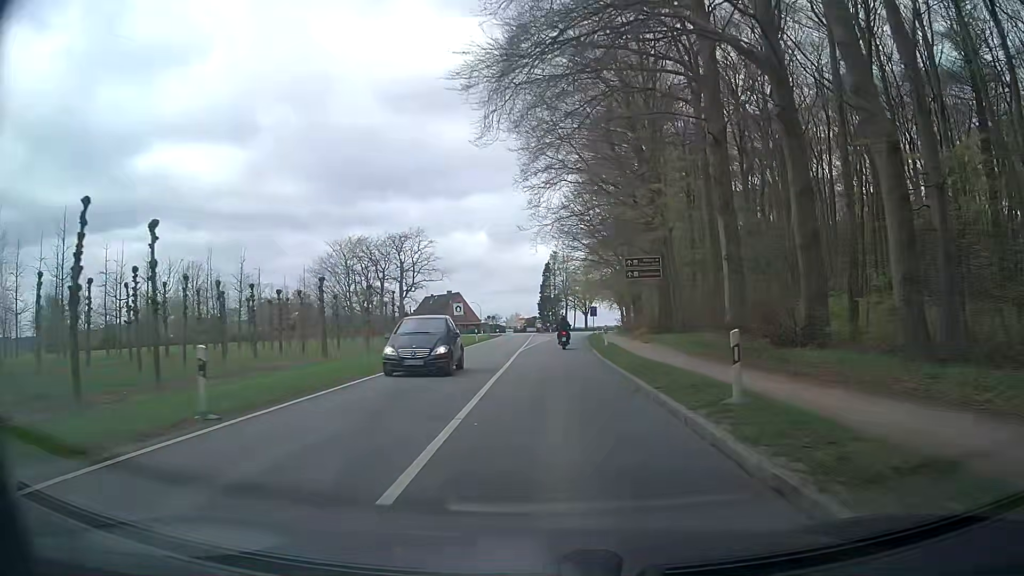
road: secondary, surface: asphalt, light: Day
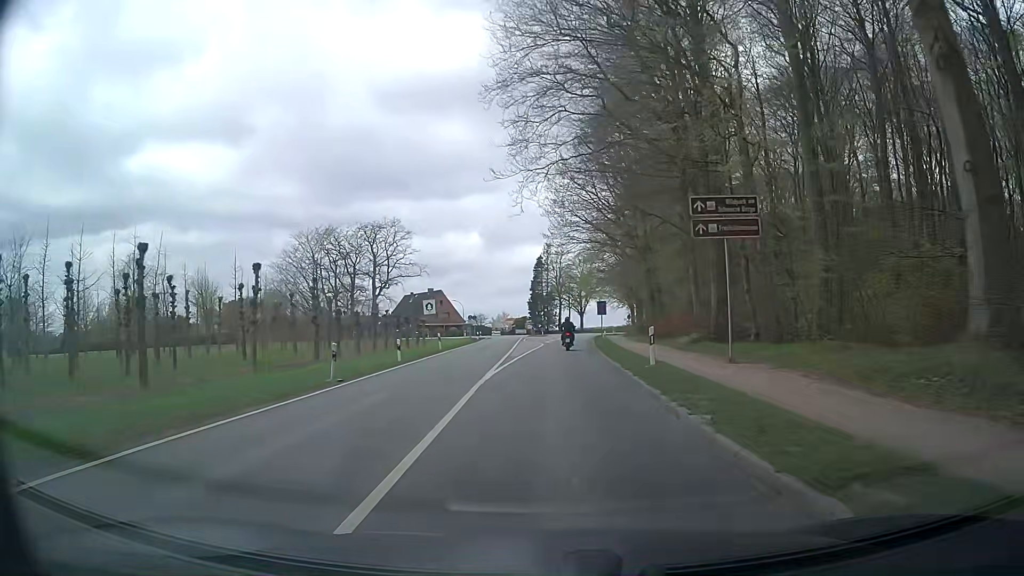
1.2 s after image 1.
(0.0, +16.1) m; 0°
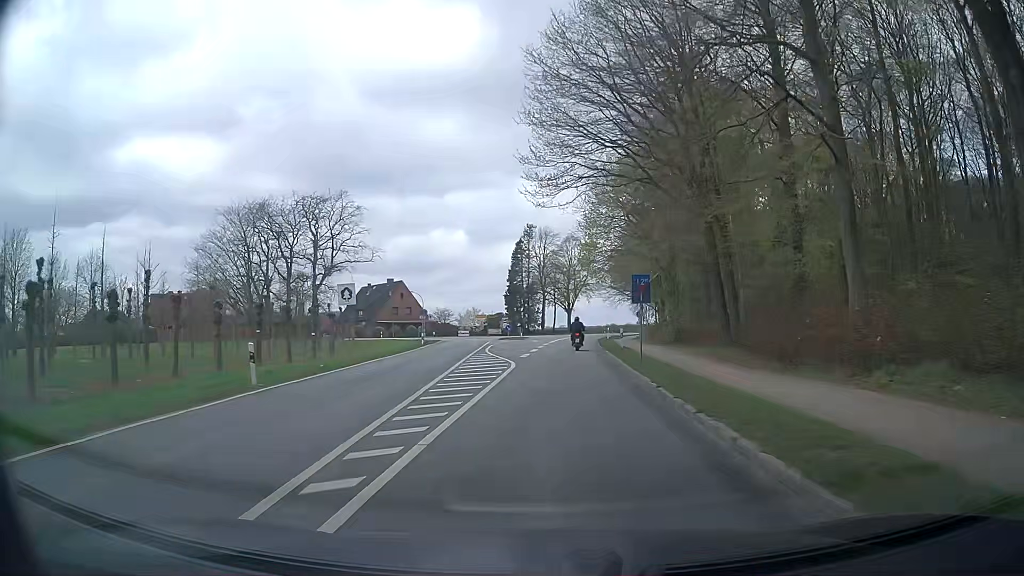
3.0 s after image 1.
(+0.4, +24.2) m; +2°
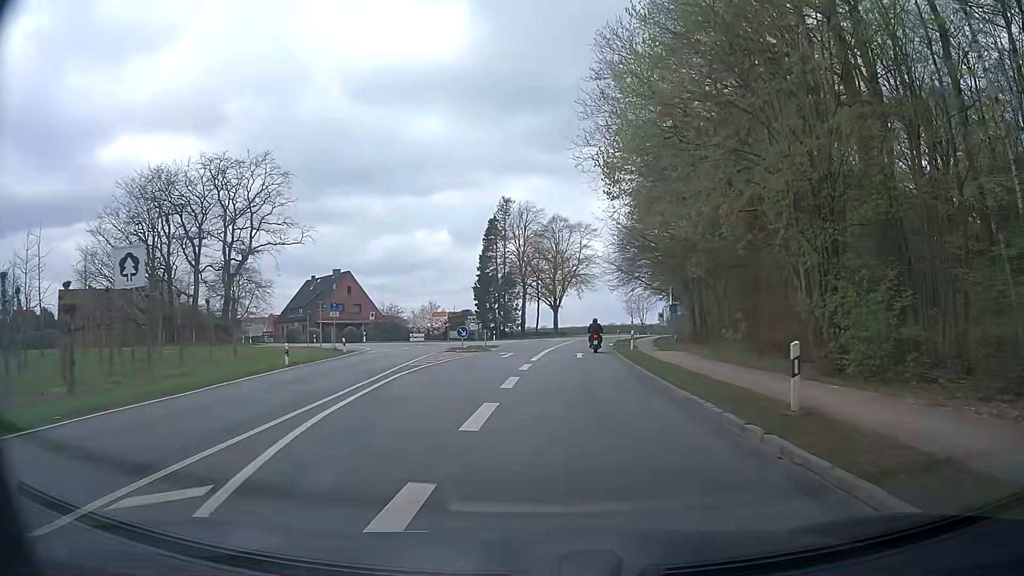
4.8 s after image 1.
(+0.3, +24.2) m; +2°
(0, +10) (+1, +20) (+1, +30) (+2, +40) (+3, +50) (+4, +60) (+6, +70) (+7, +80) (+9, +89) (+11, +99) m
